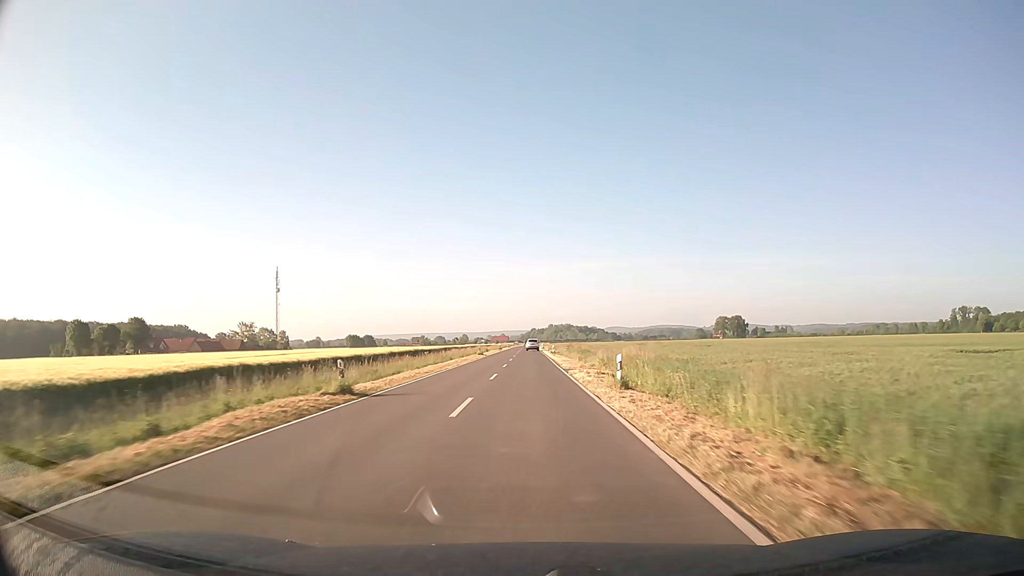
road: secondary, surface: asphalt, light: Day
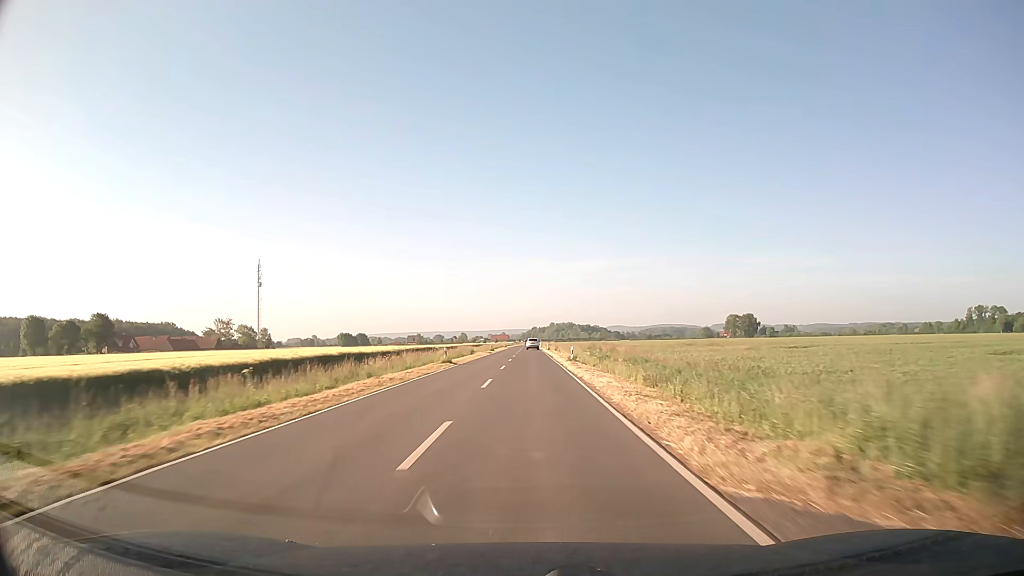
(0.0, +29.1) m; 0°
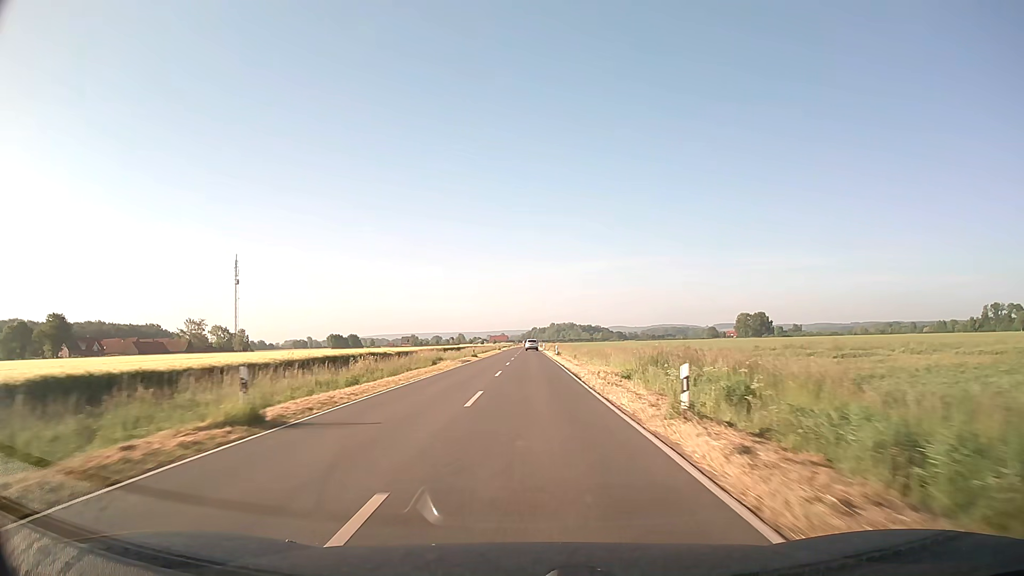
(0.0, +29.4) m; 0°
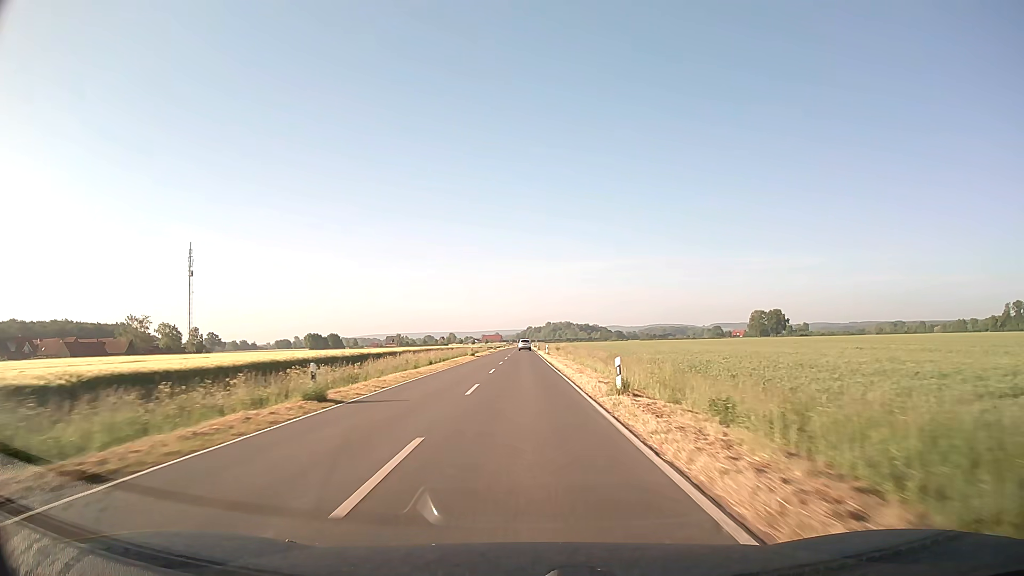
(+0.2, +44.8) m; 0°
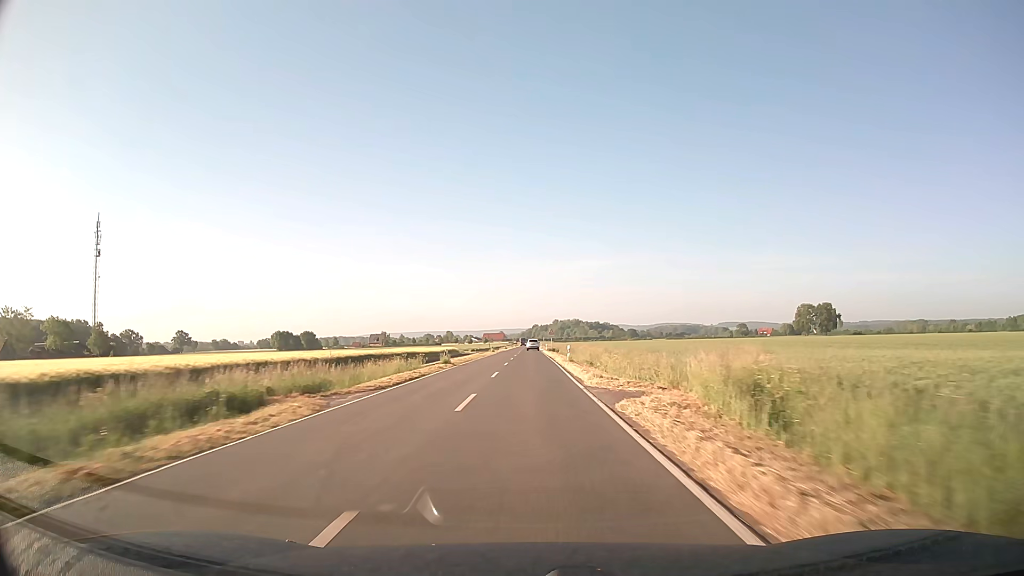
(-0.5, +76.5) m; 0°
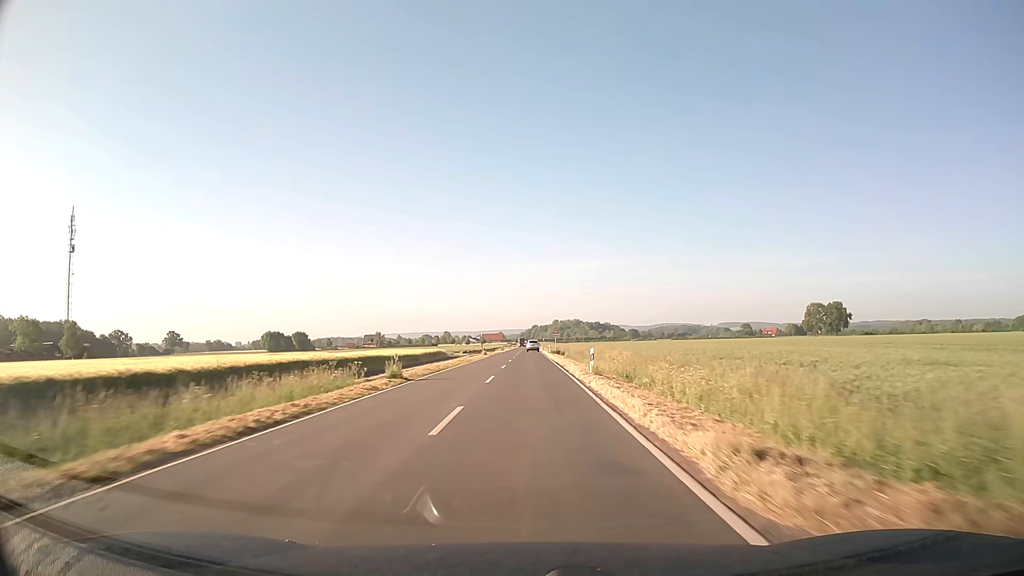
(0.0, +15.6) m; 0°
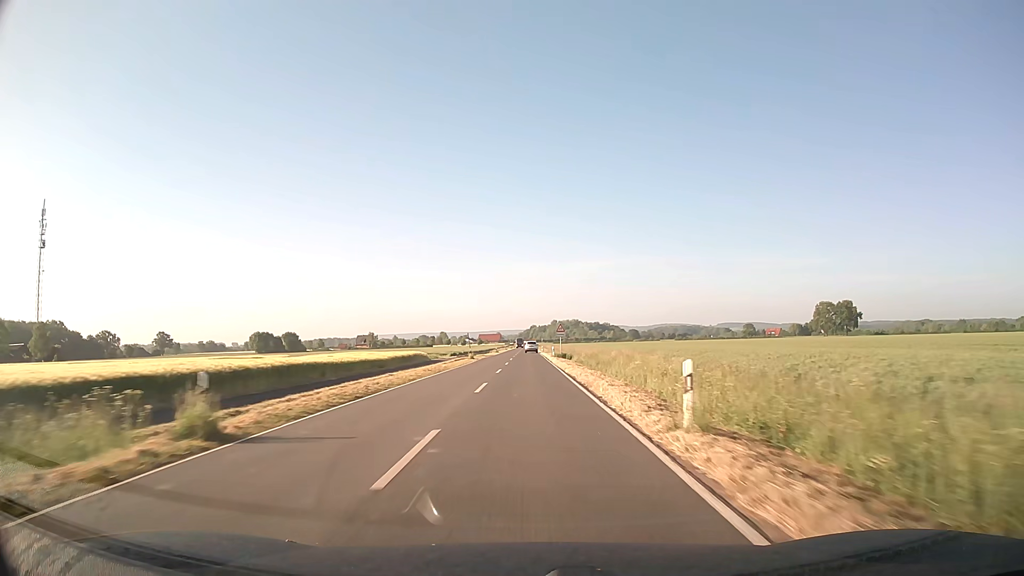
(0.0, +15.6) m; 0°
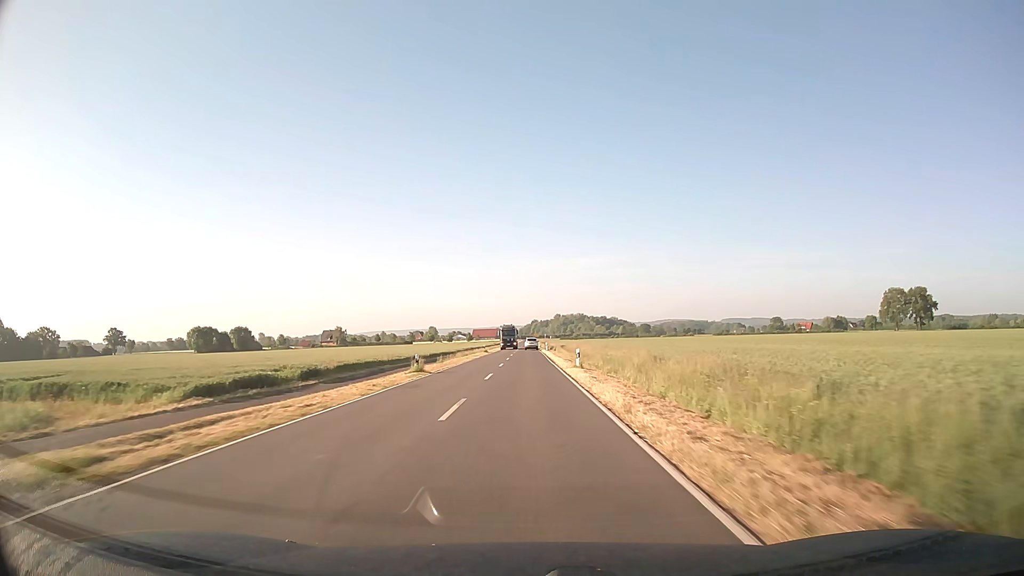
(-0.1, +78.6) m; 0°
(0, +10) (0, +20) (0, +30) (0, +40) (0, +50) (0, +60) (0, +70) (0, +80) (0, +90) (0, +100) m
